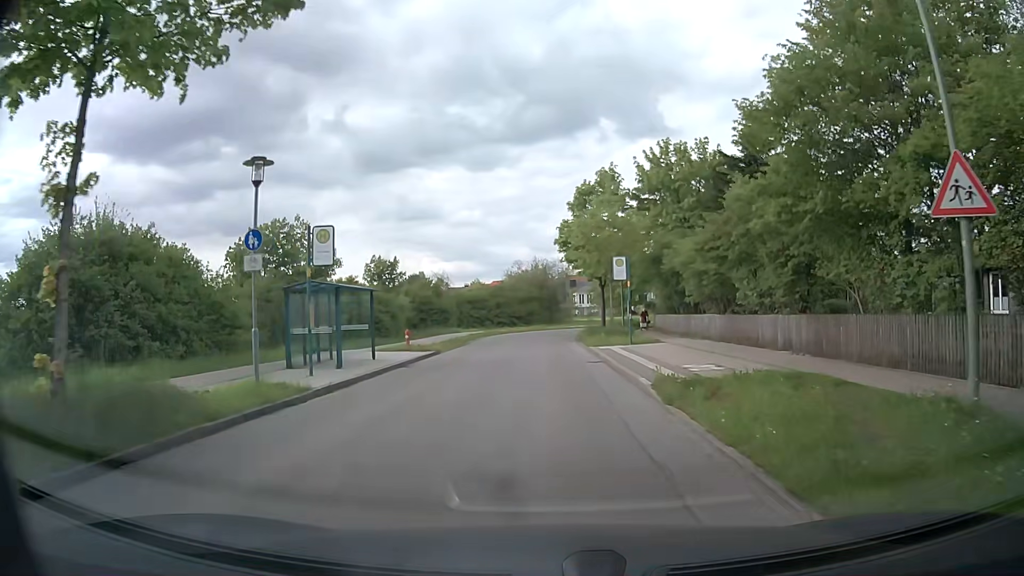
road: residential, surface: asphalt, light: Day
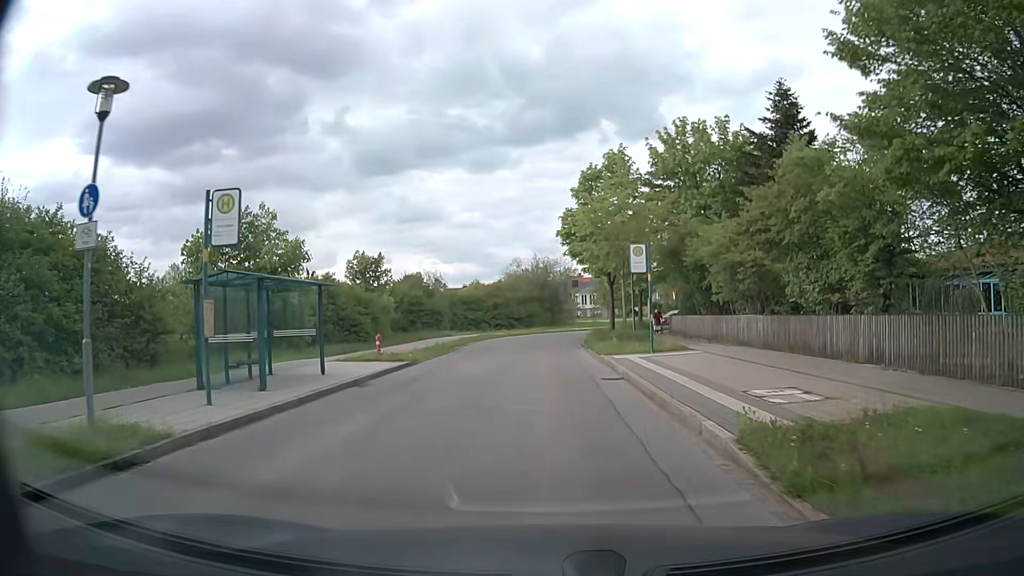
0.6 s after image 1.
(0.0, +5.2) m; 0°
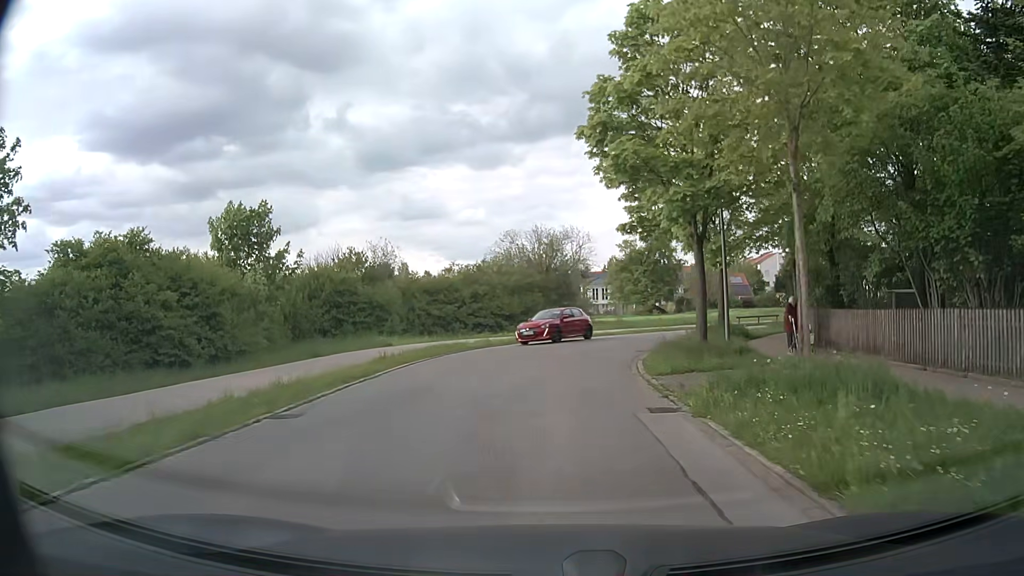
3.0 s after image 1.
(-0.3, +21.0) m; 0°
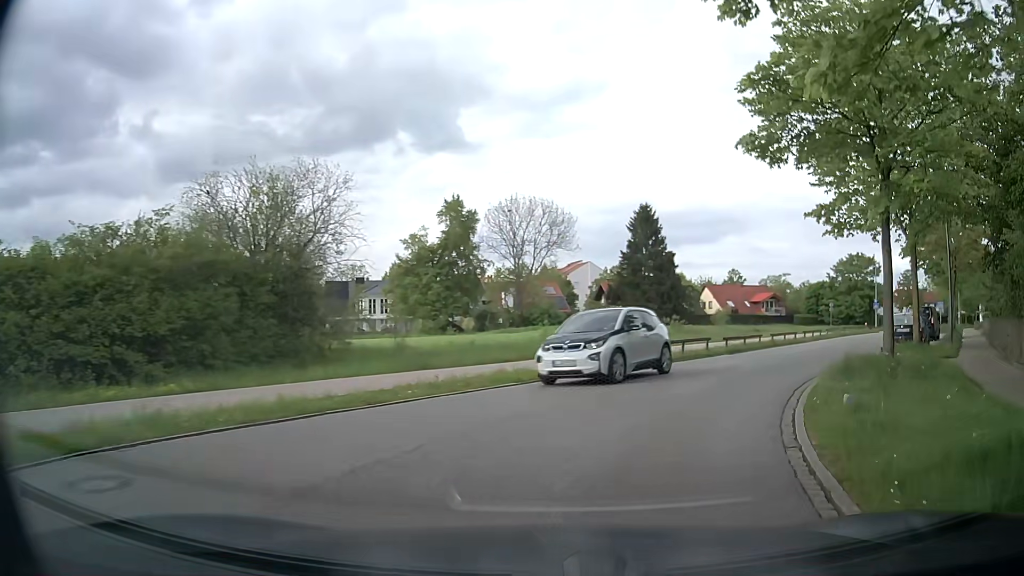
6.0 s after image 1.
(+2.0, +24.3) m; +17°
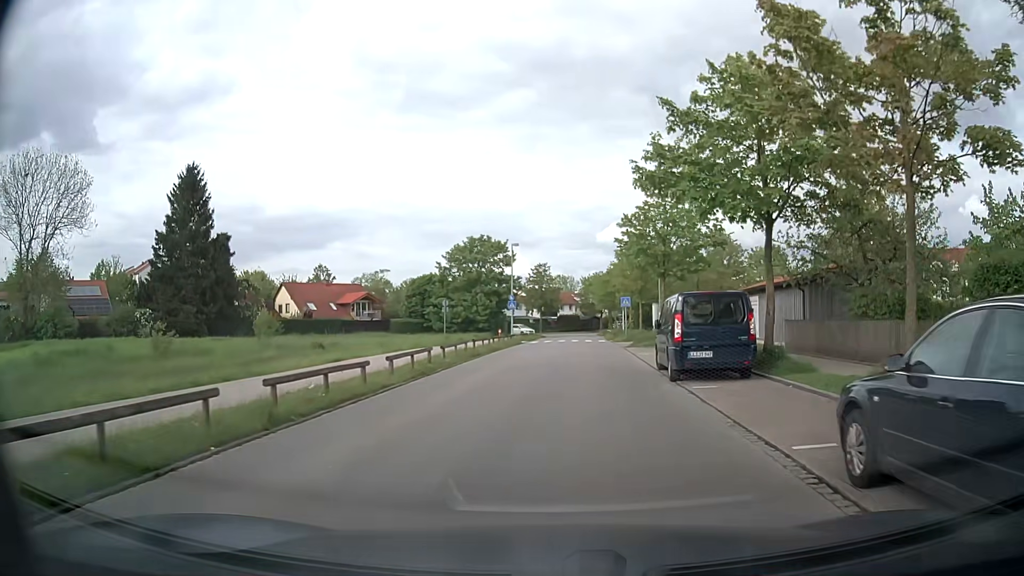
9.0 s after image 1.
(+8.8, +22.3) m; +34°
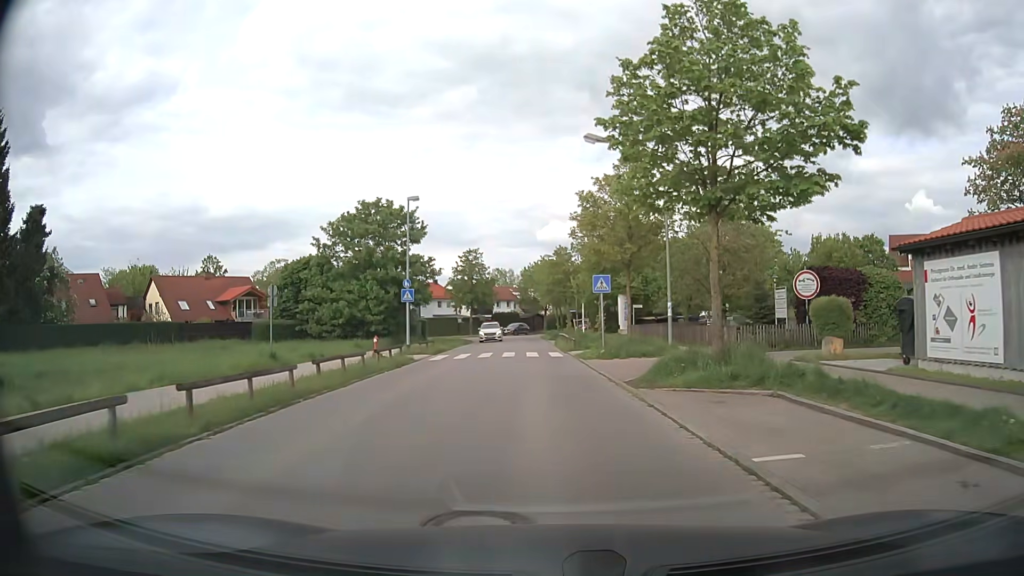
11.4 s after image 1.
(+1.0, +20.5) m; +5°
